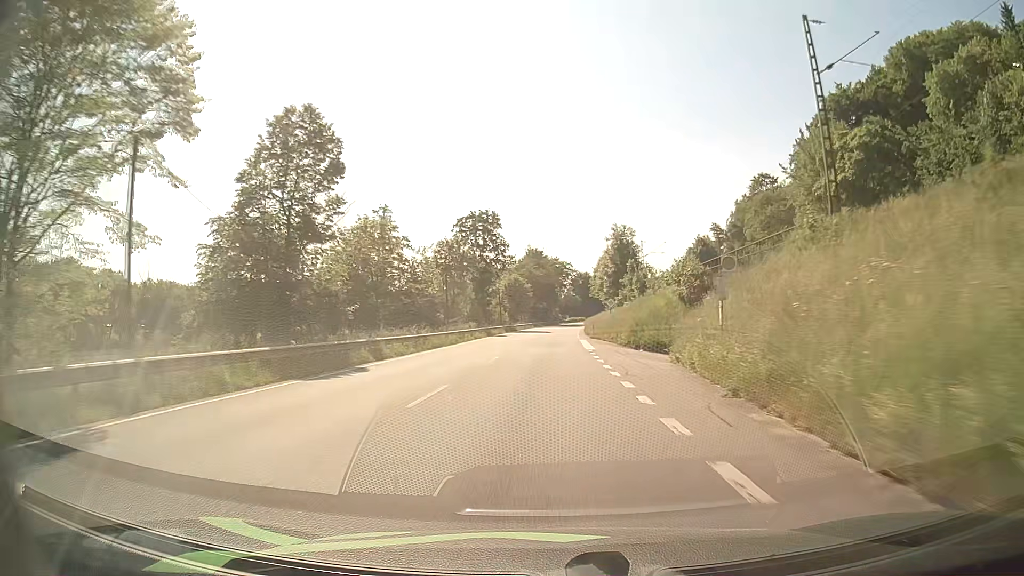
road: primary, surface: asphalt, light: Day
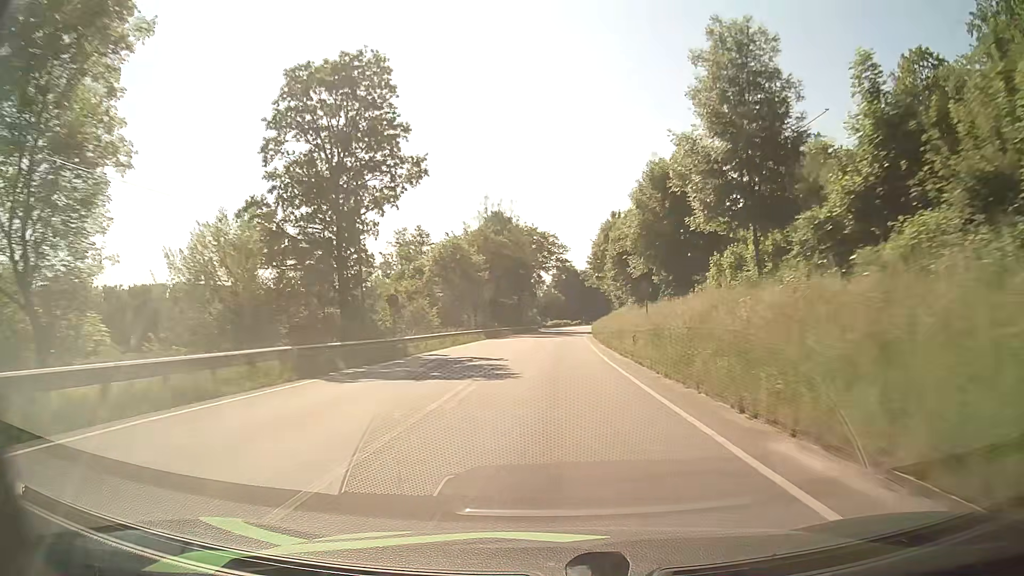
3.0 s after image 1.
(+0.6, +61.7) m; +2°
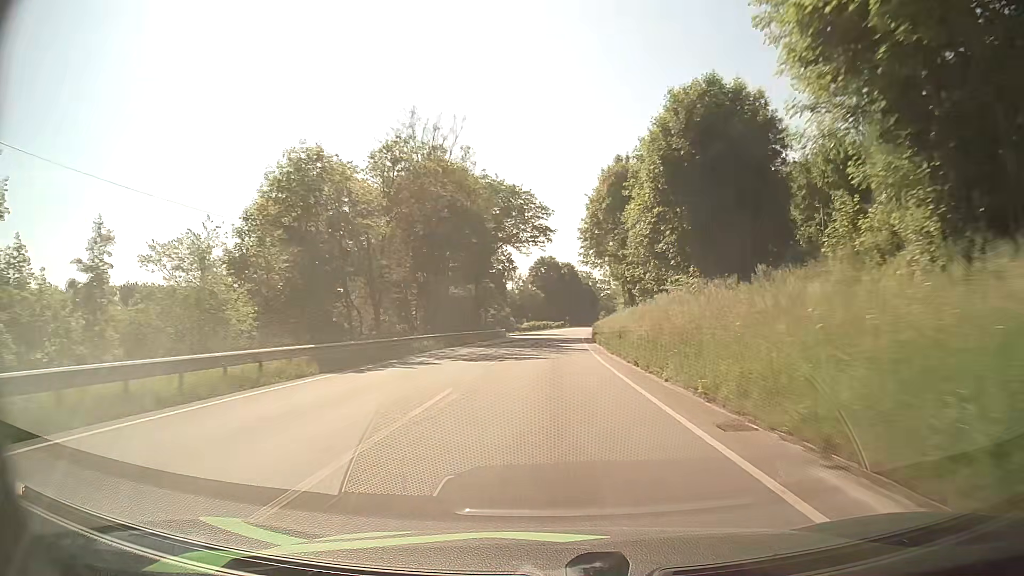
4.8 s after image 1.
(+0.7, +37.2) m; +2°
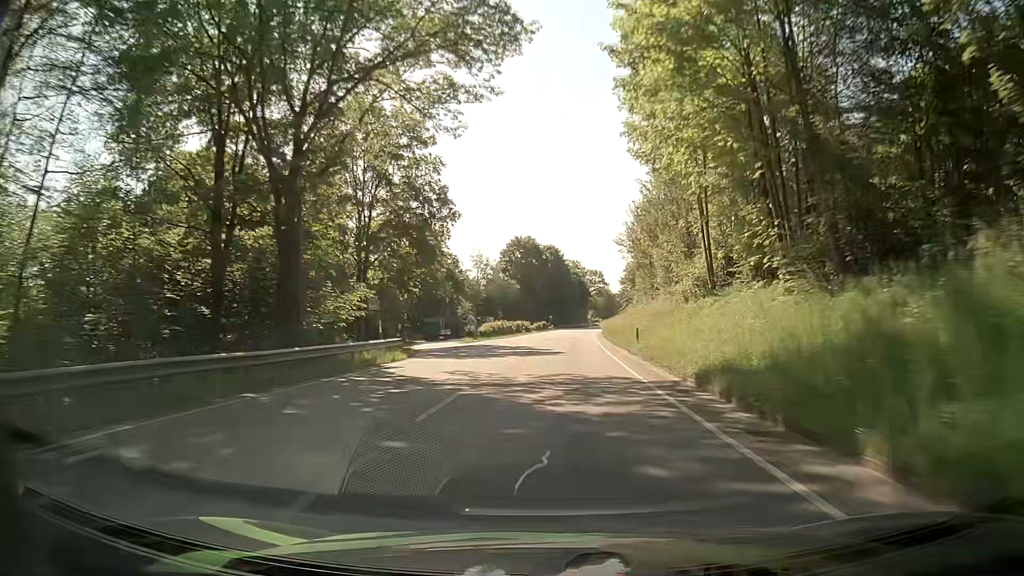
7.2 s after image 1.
(+0.6, +49.6) m; +1°
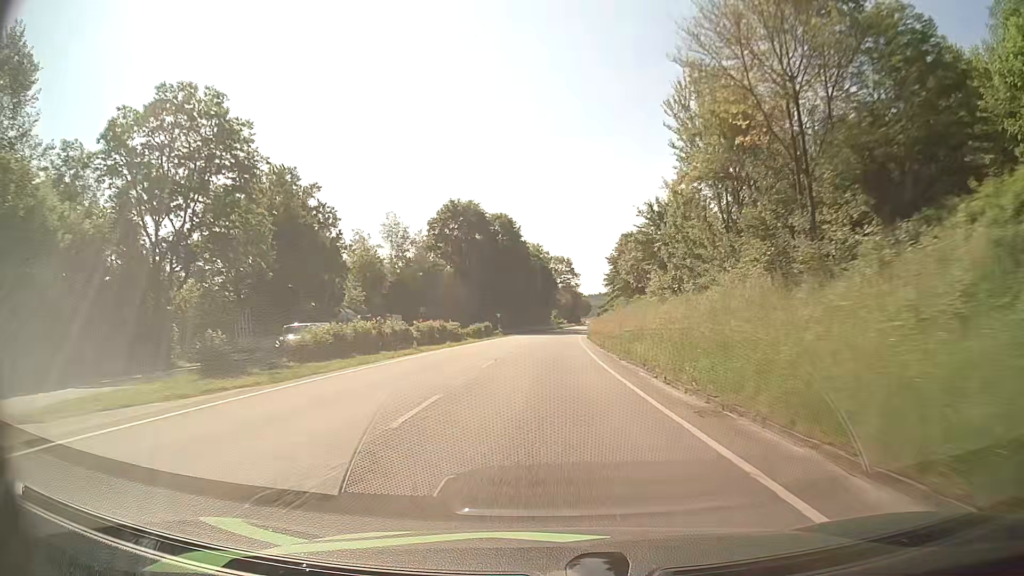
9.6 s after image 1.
(+1.8, +49.6) m; +4°
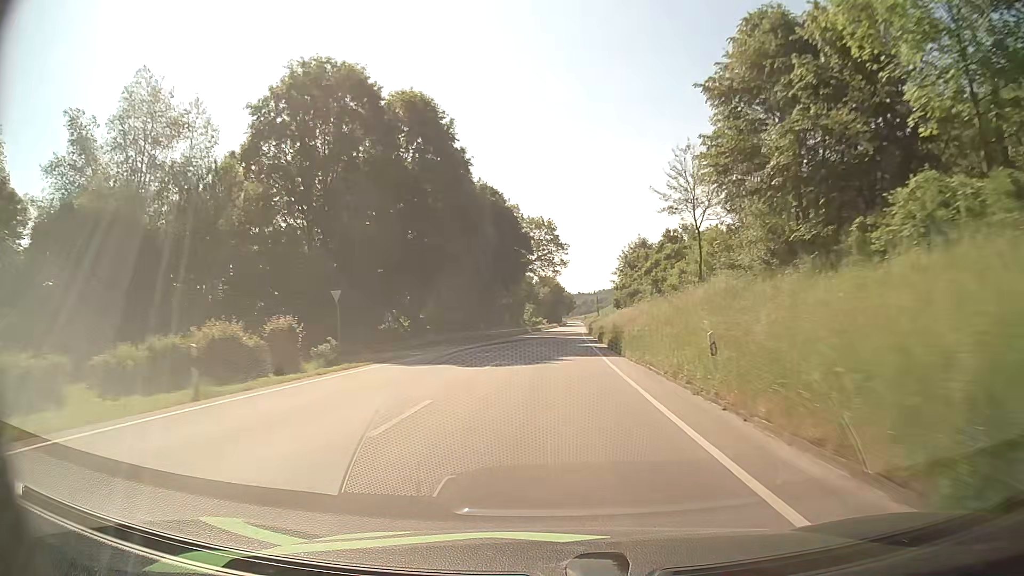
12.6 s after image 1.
(+0.7, +62.0) m; +2°
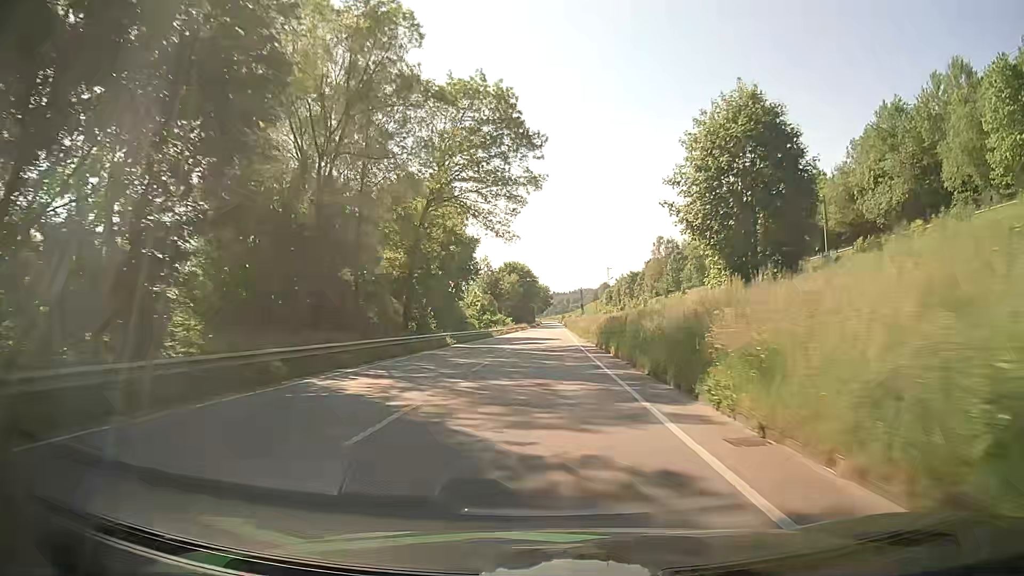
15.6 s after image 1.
(+1.6, +62.0) m; +2°
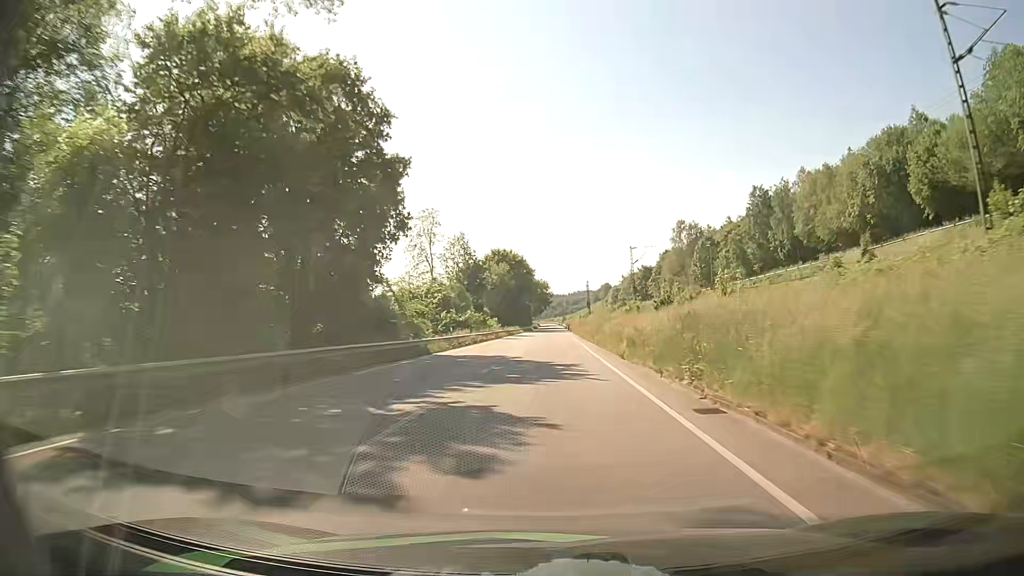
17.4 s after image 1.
(-0.1, +37.2) m; 0°
(0, +10) (0, +20) (0, +30) (0, +40) (0, +50) (0, +60) (+1, +70) (+1, +80) (+1, +90) (+1, +100) m
